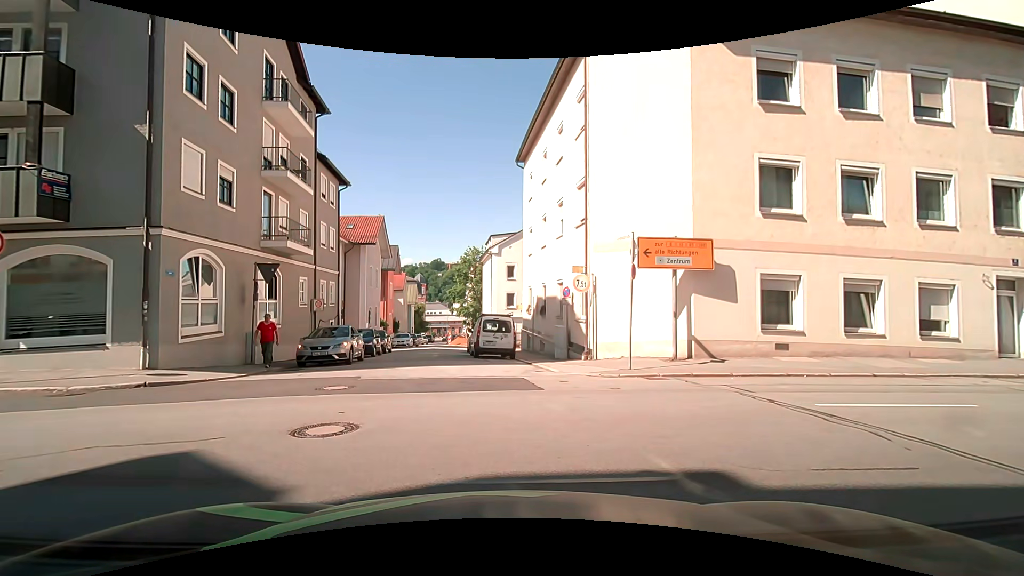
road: residential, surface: asphalt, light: Day
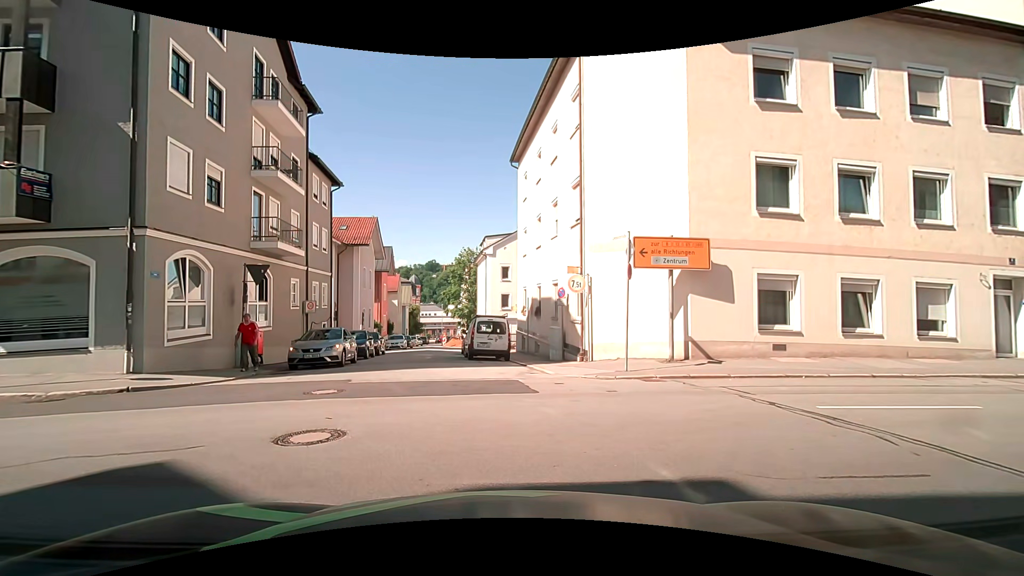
(0.0, +0.2) m; 0°
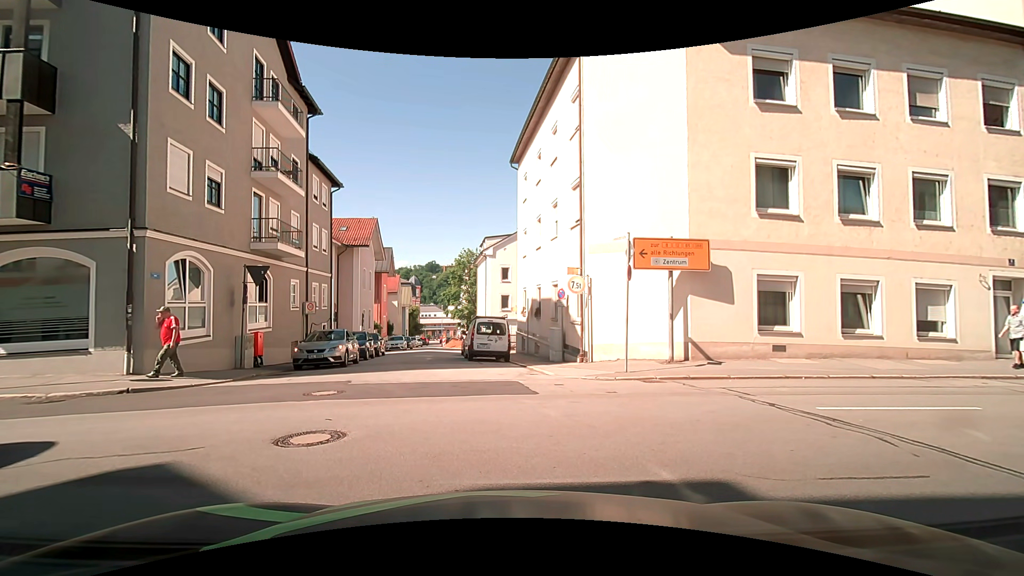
(0.0, +0.1) m; 0°
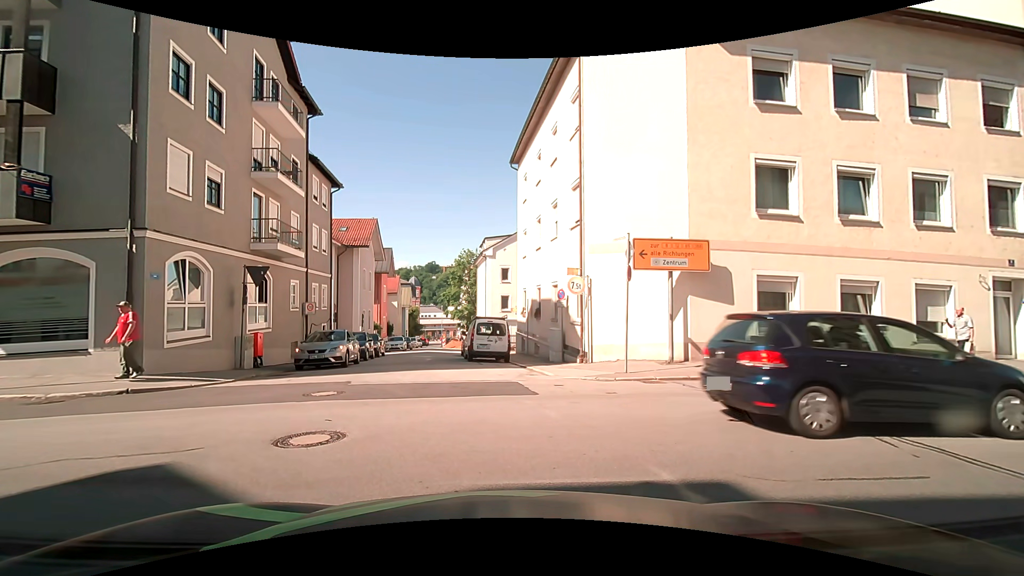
(0.0, 0.0) m; 0°
